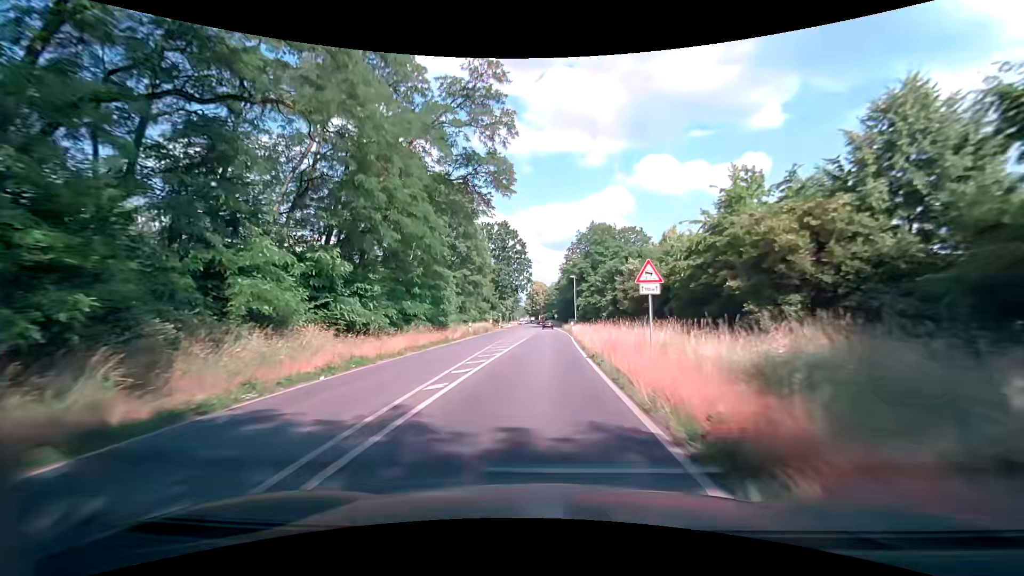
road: primary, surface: asphalt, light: Day
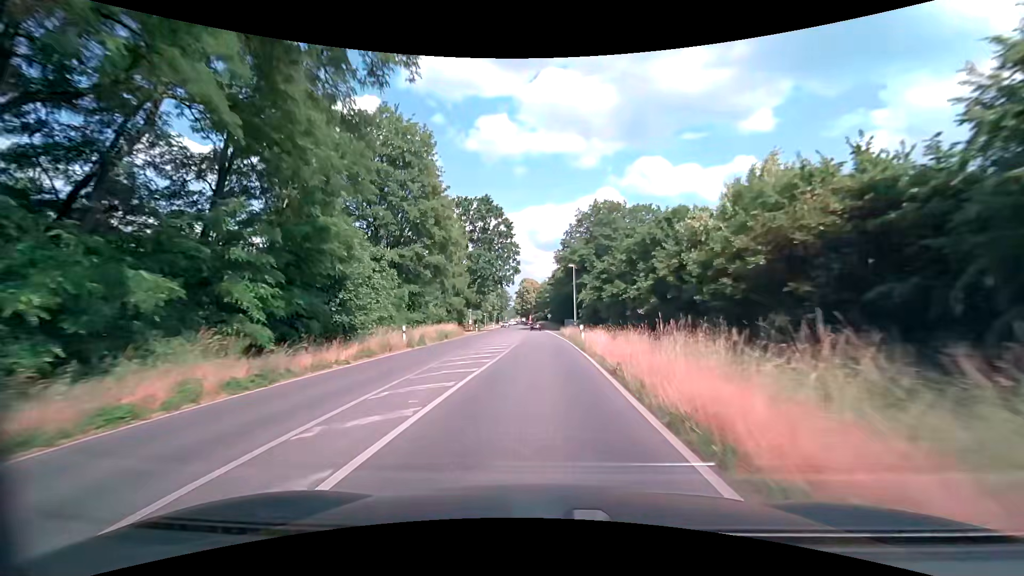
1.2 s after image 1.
(+0.2, +21.6) m; 0°
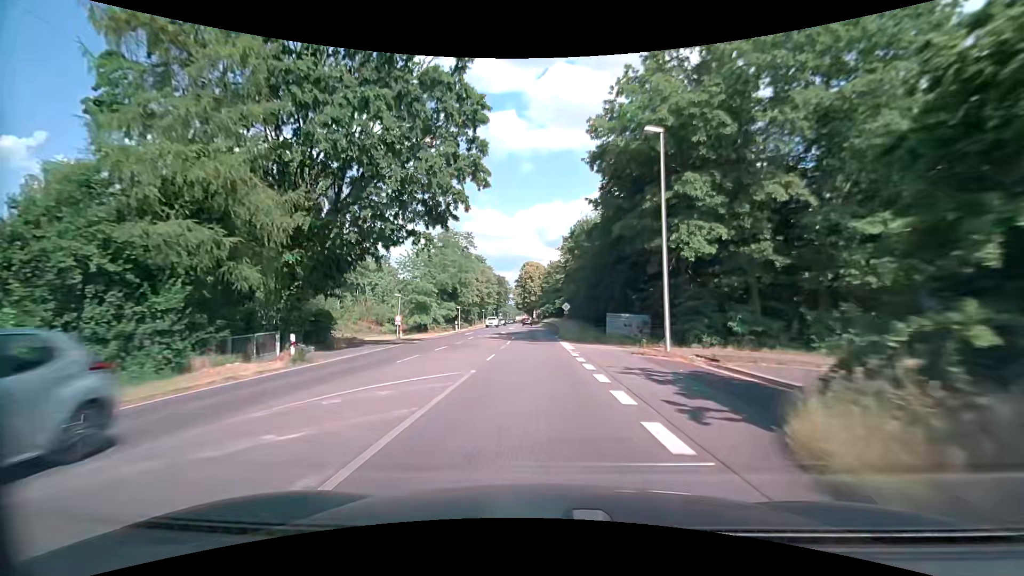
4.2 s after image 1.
(+0.7, +54.0) m; 0°
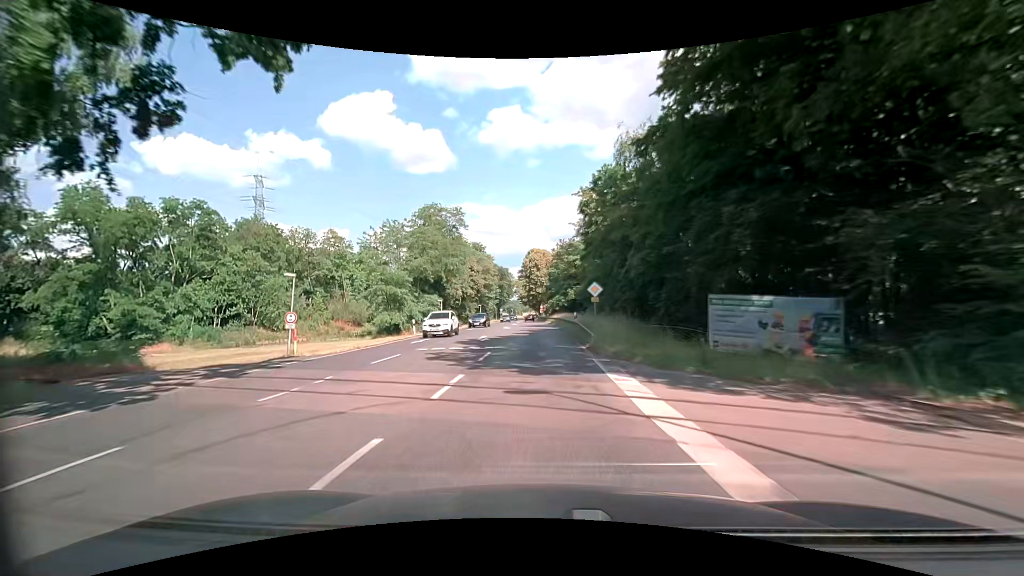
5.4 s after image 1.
(-0.2, +21.6) m; -1°
(0, +10) (0, +20) (0, +30) (0, +40) (-1, +50) (-1, +60) (-1, +70) (-2, +80) (-2, +90) (-2, +100) m
